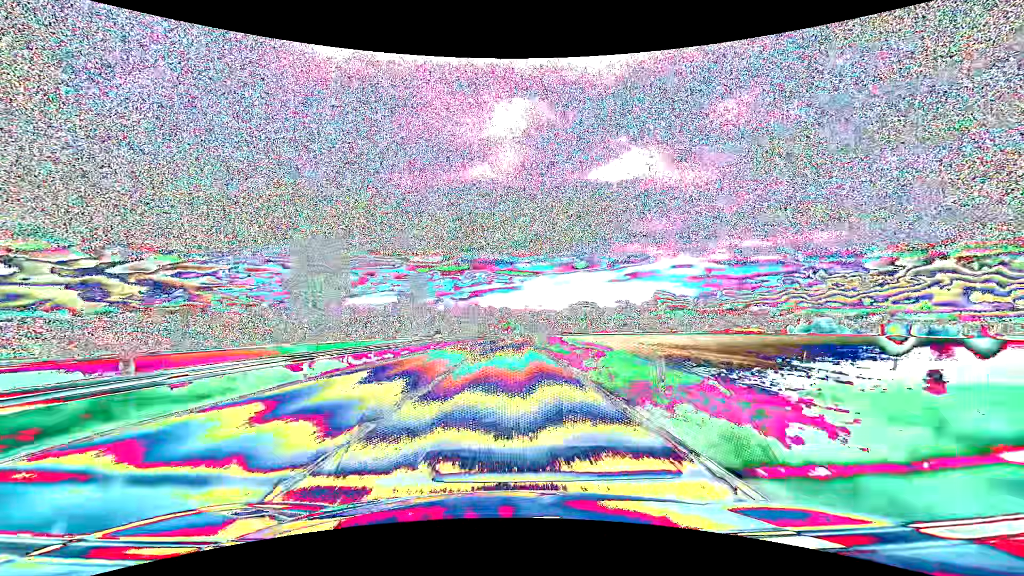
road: primary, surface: asphalt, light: Day
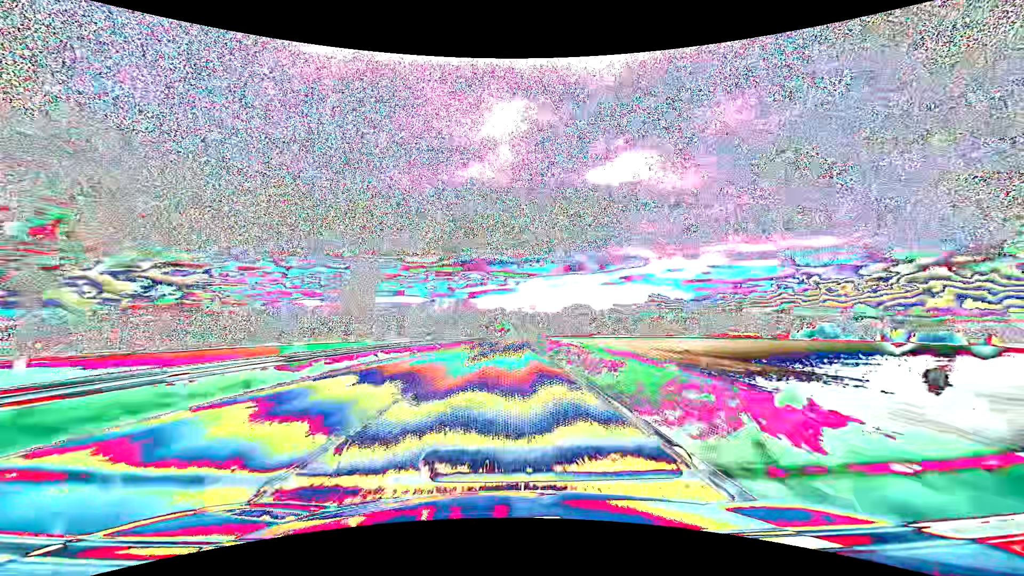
(+0.1, +14.5) m; +1°
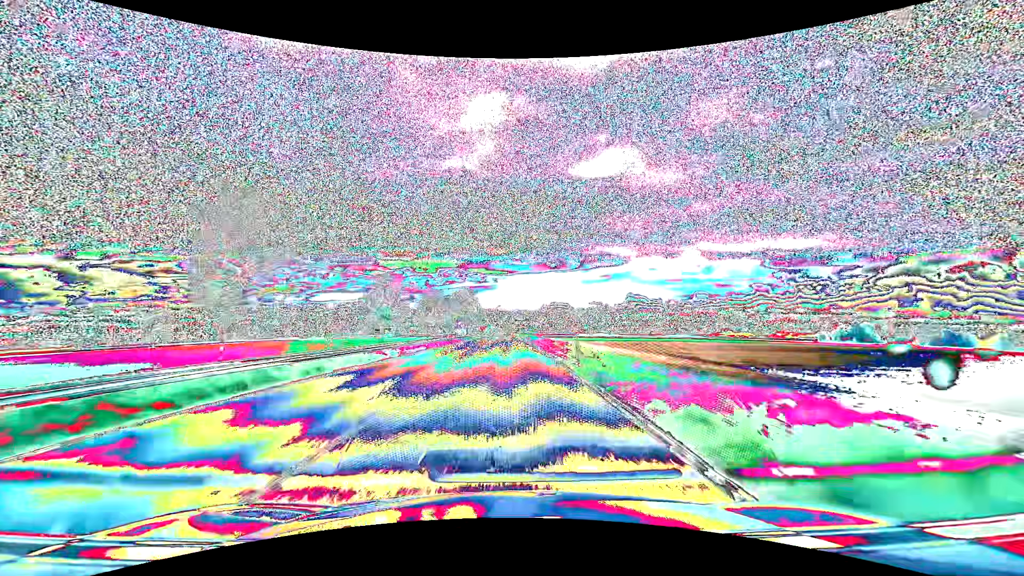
(+1.9, +75.2) m; +2°
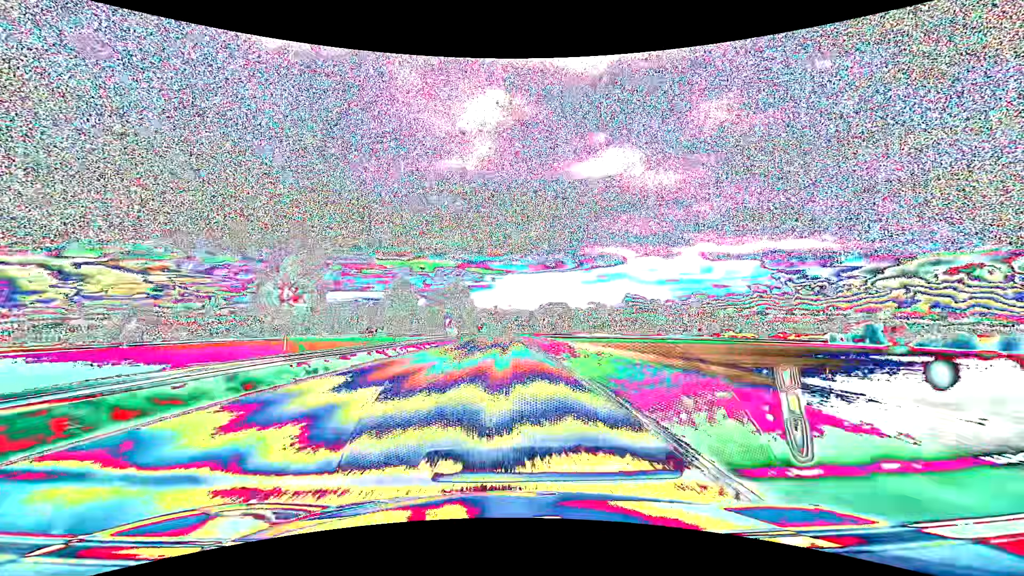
(+0.1, +15.4) m; 0°
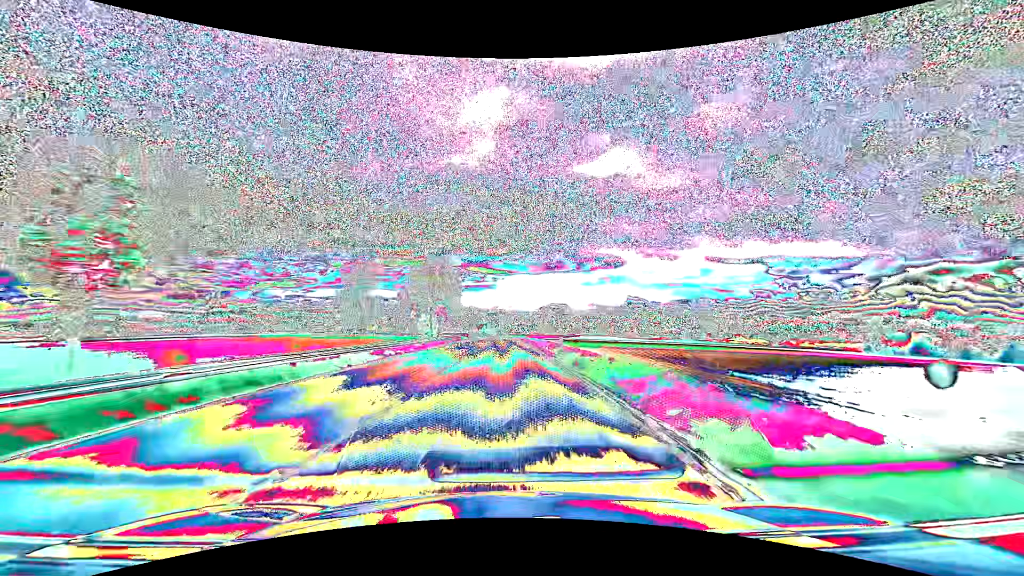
(0.0, +30.9) m; 0°
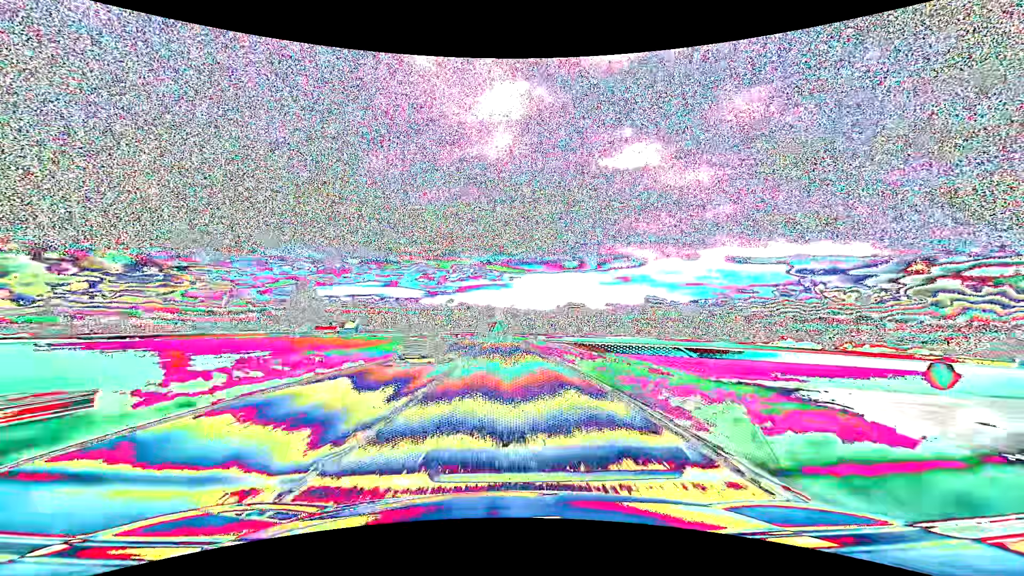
(-1.0, +78.1) m; -2°
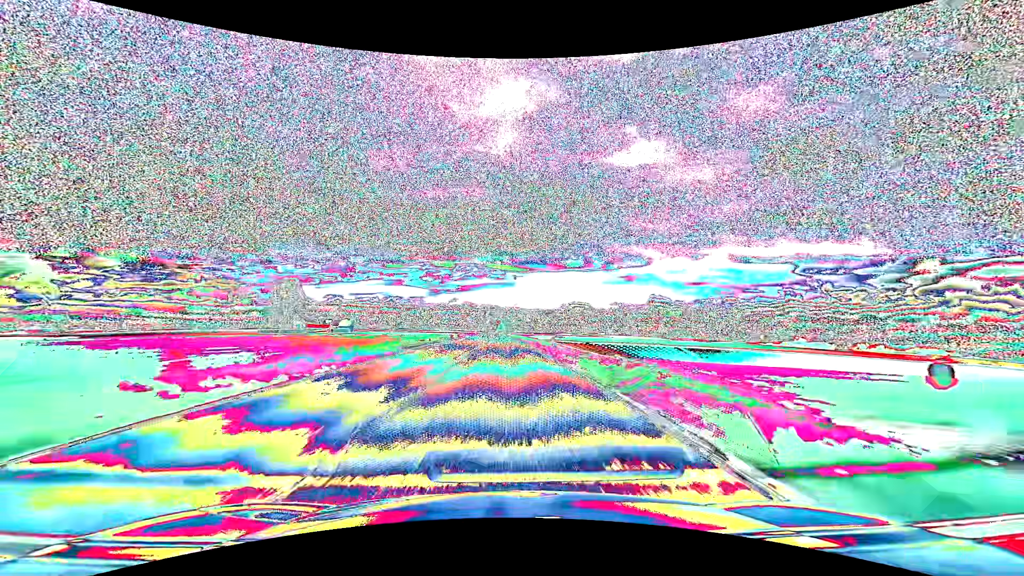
(-0.1, +15.7) m; 0°
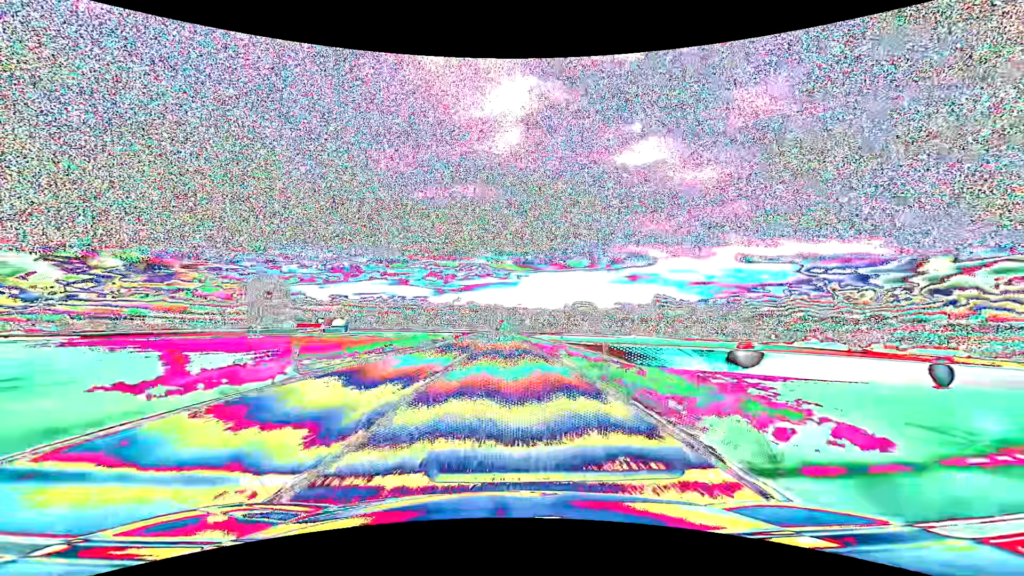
(-0.1, +15.8) m; 0°
(0, +10) (0, +20) (0, +30) (0, +40) (0, +50) (0, +60) (0, +70) (-1, +80) (-1, +90) (-1, +100) m
